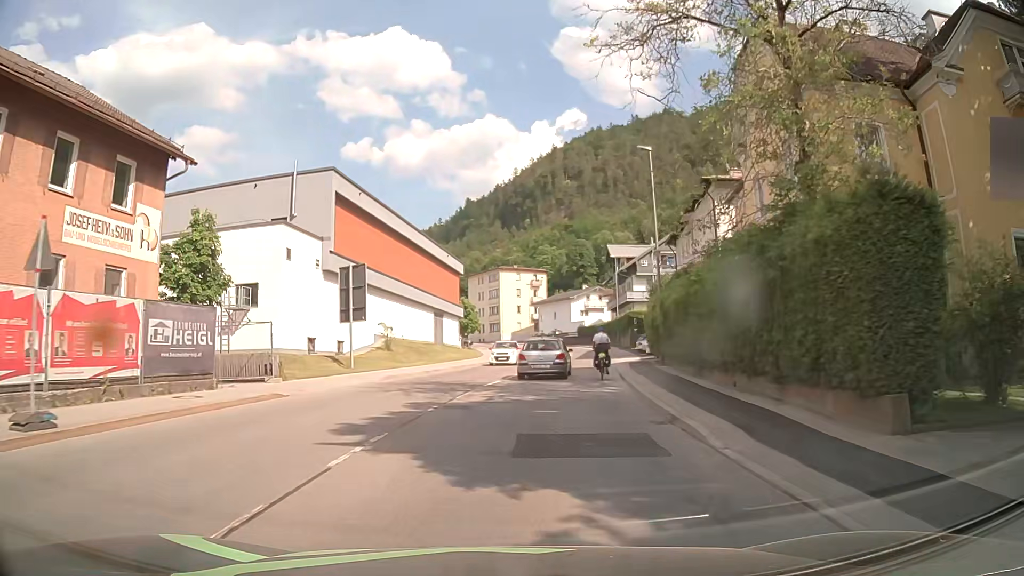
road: primary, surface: asphalt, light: Day
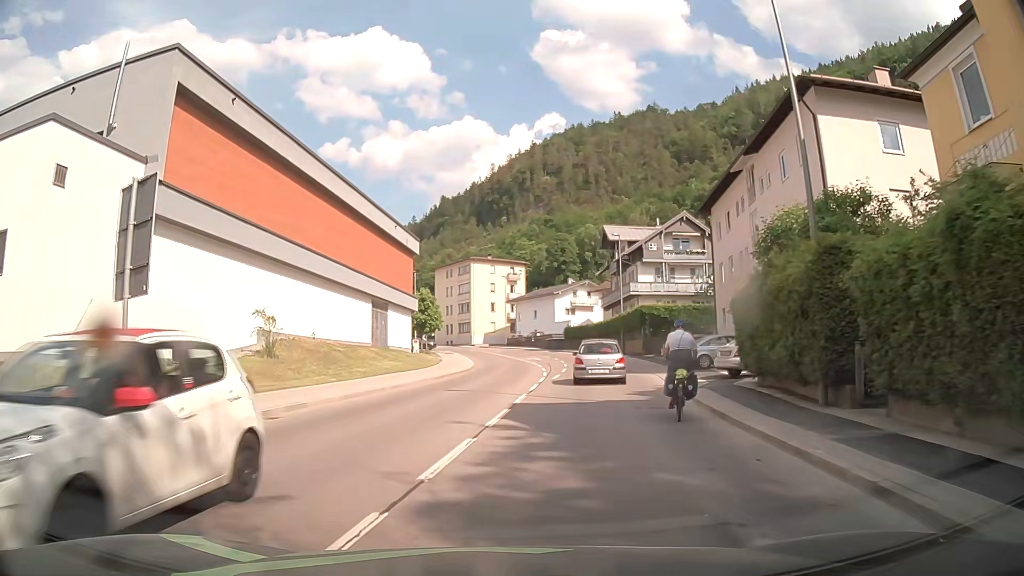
(+1.1, +18.1) m; +4°
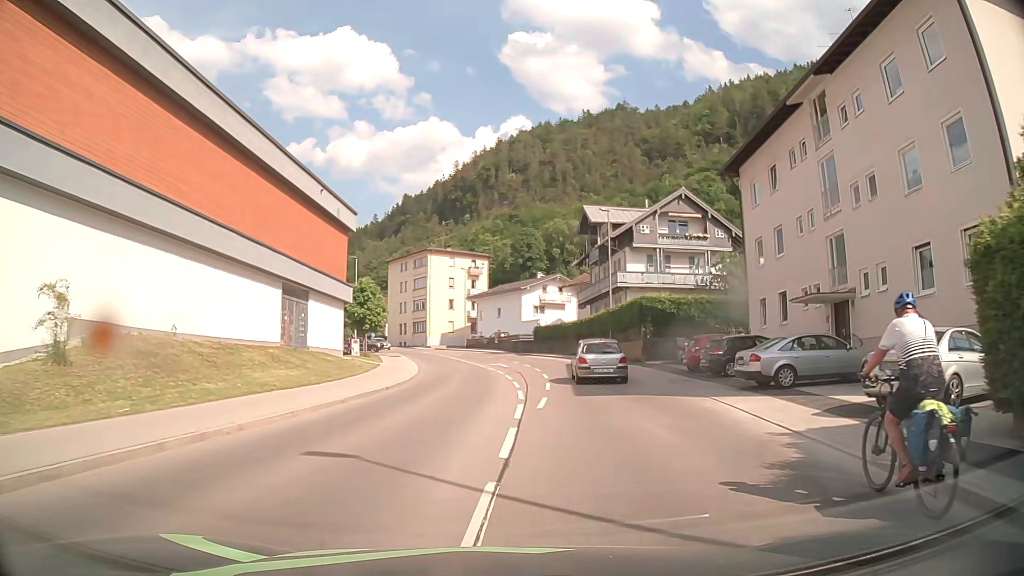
(+0.3, +12.1) m; +3°
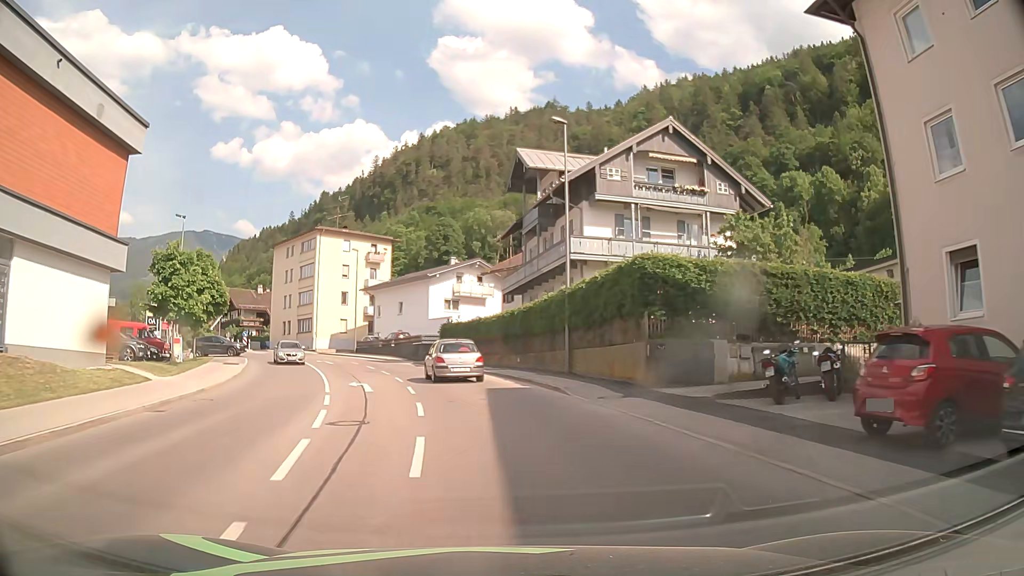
(+1.4, +19.8) m; +6°
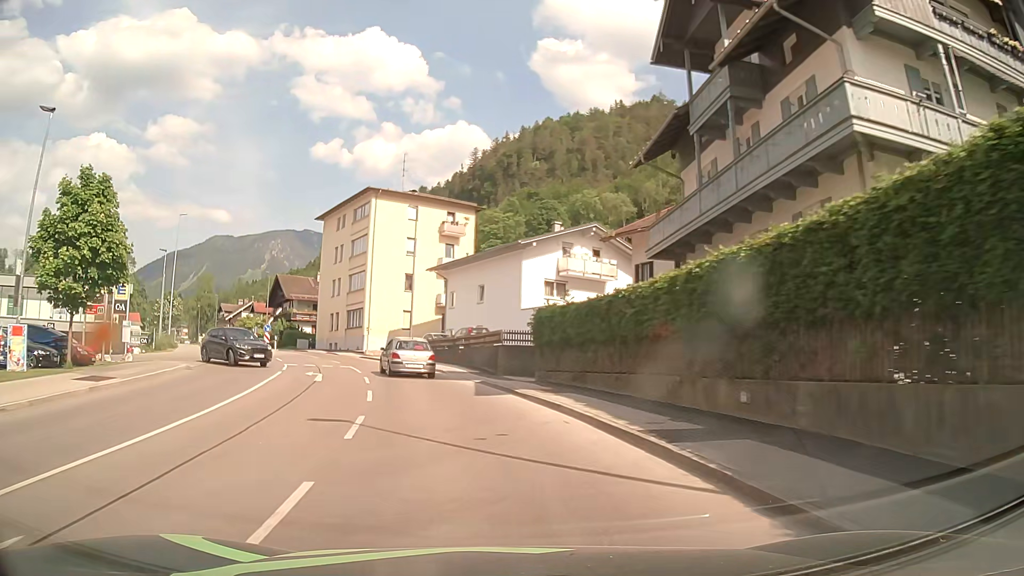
(-1.0, +21.4) m; -7°
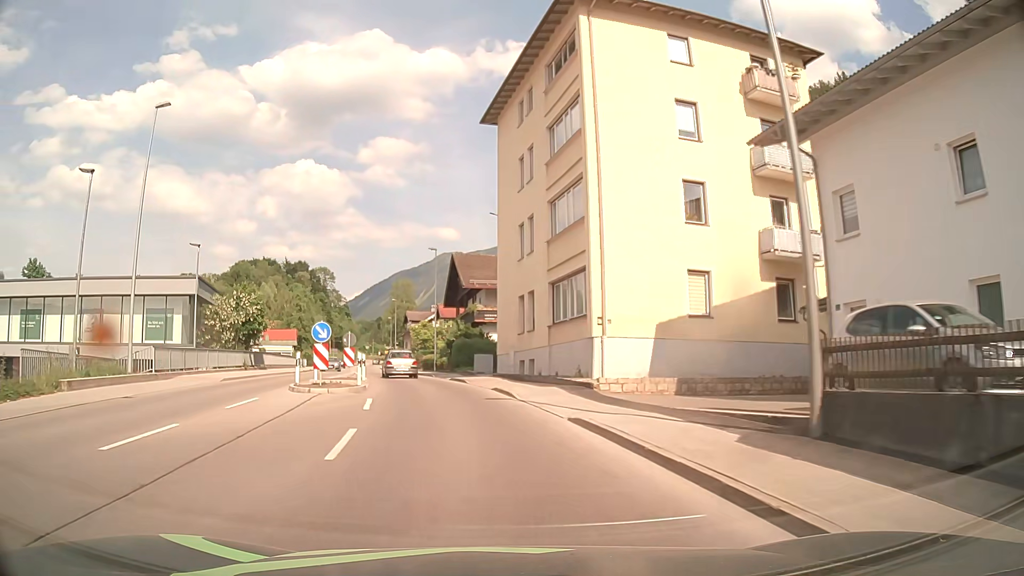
(-6.8, +34.8) m; -21°
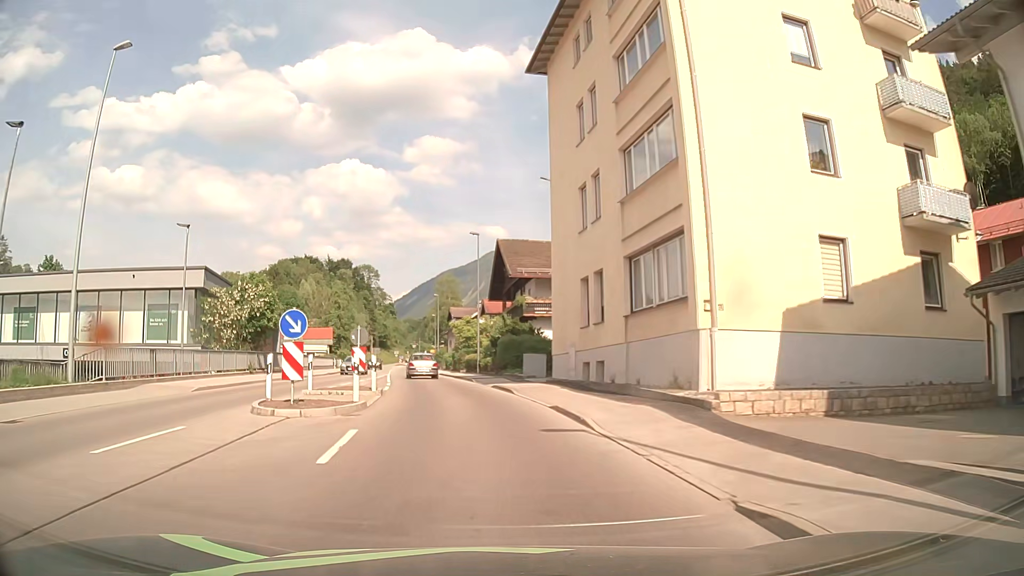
(-0.2, +7.0) m; -4°
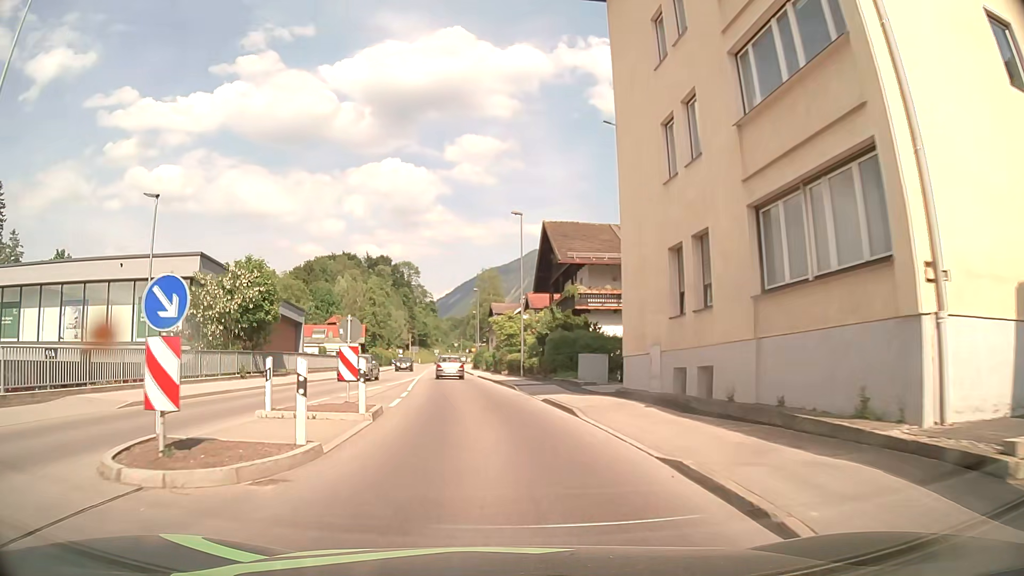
(-0.2, +7.0) m; -4°
(0, +10) (-1, +20) (-2, +30) (-4, +40) (-5, +50) (-6, +60) (-7, +70) (-8, +80) (-8, +90) (-9, +100) m
